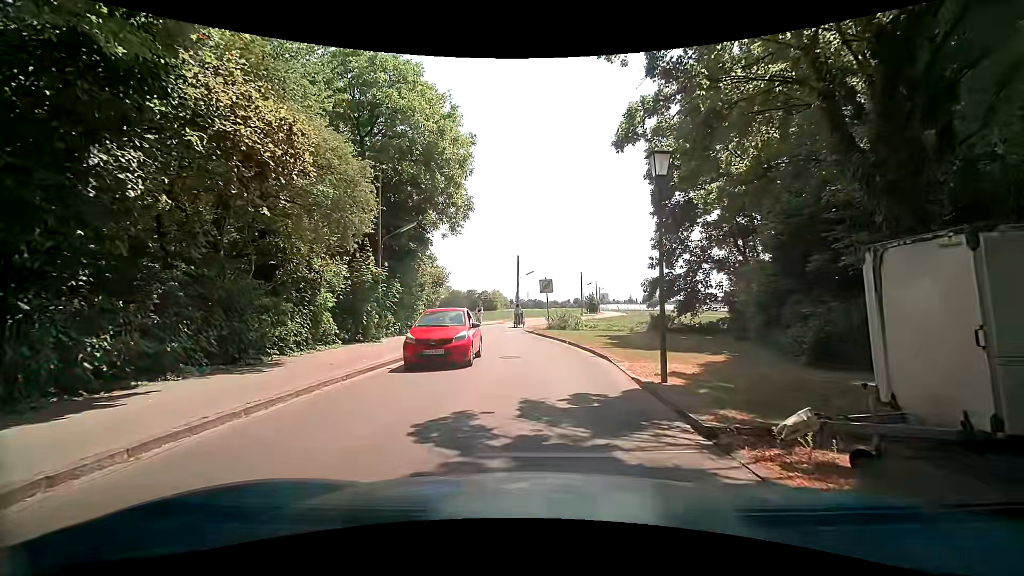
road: residential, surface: asphalt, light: Day
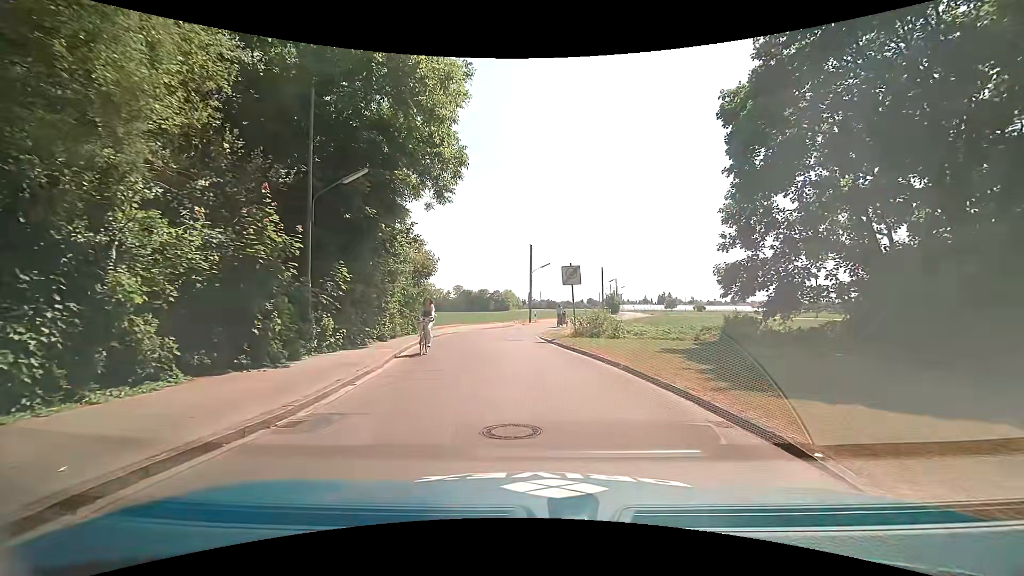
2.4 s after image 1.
(-0.1, +9.4) m; -1°
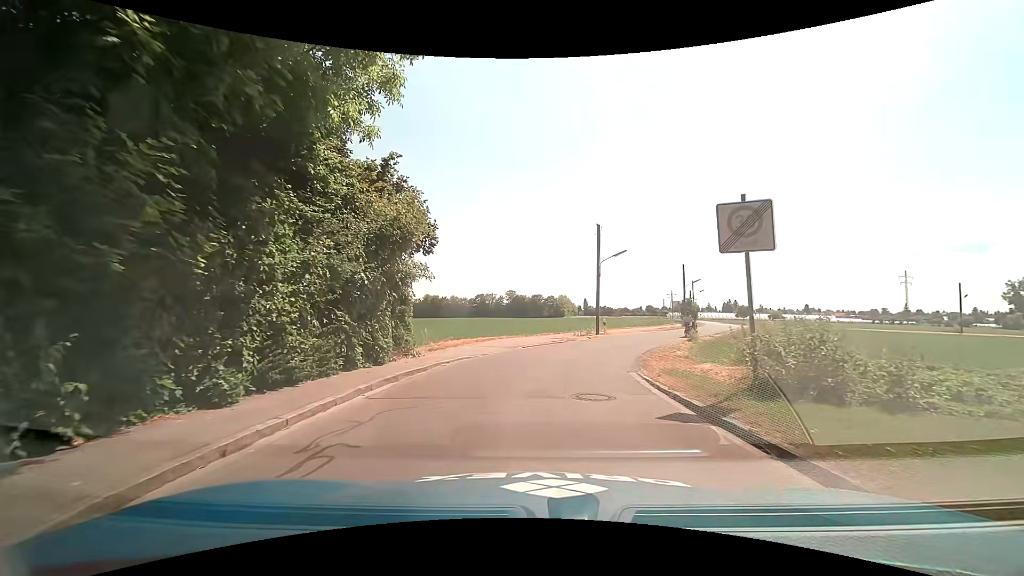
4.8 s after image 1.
(-0.4, +13.6) m; -5°
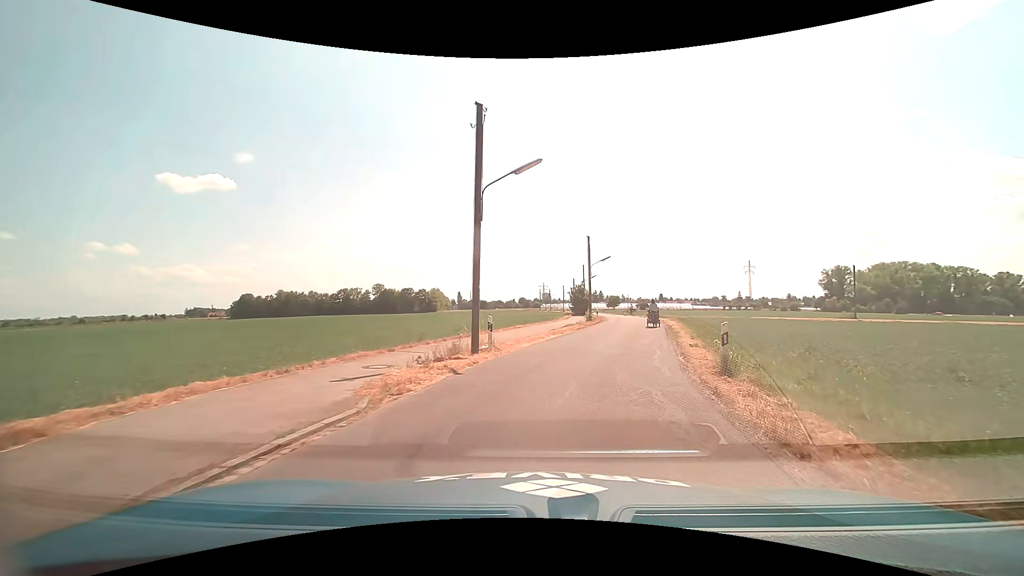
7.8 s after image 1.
(+1.7, +19.0) m; +14°
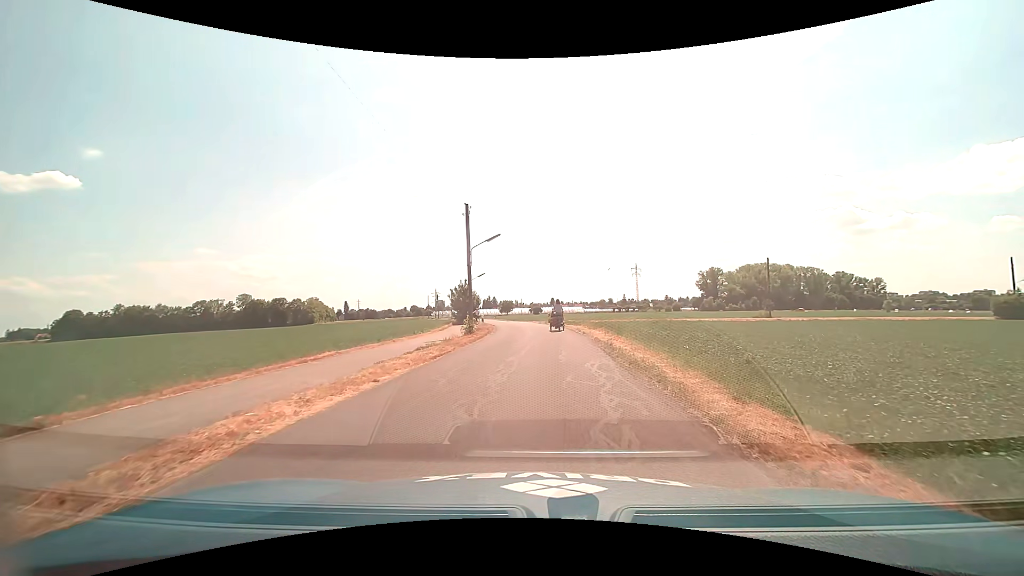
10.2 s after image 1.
(+2.1, +15.4) m; +12°
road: unclassified
